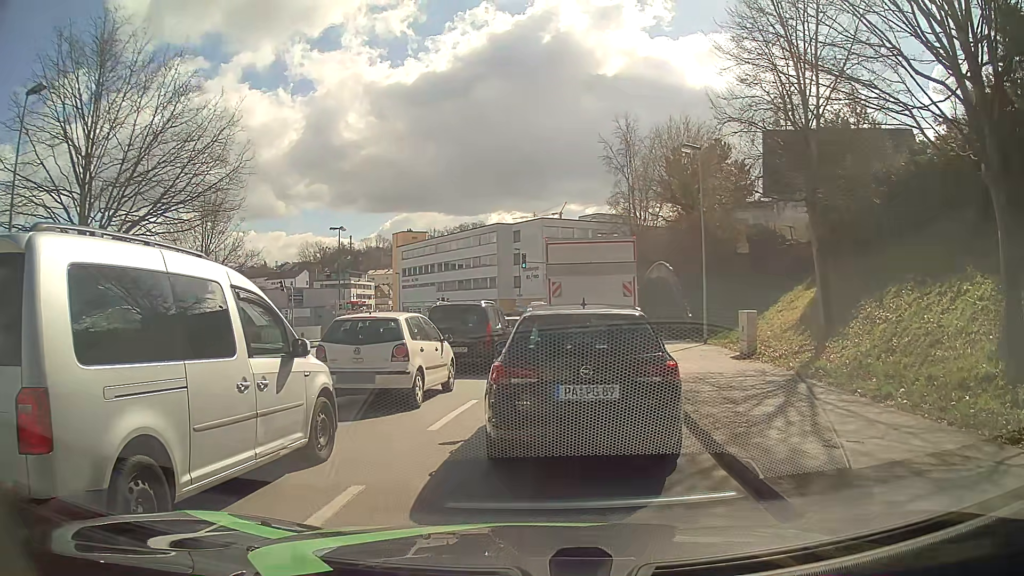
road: tertiary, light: Day
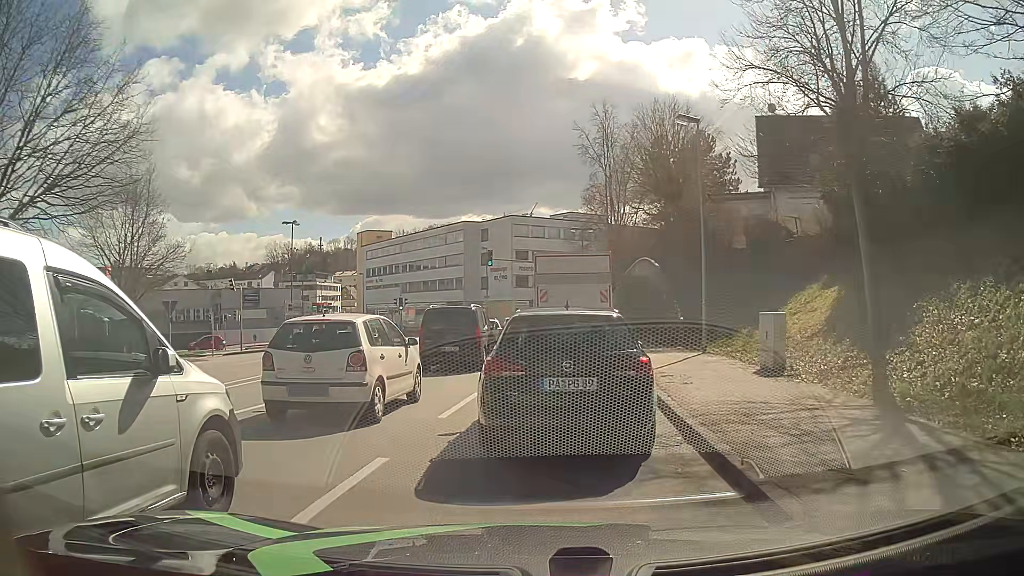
(-0.1, +5.0) m; +1°
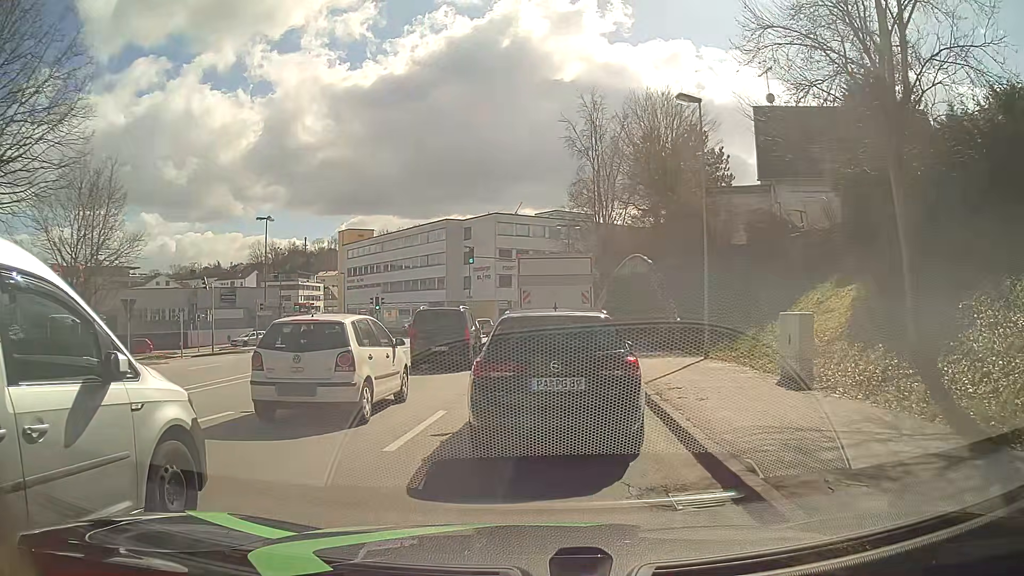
(0.0, +2.5) m; +1°
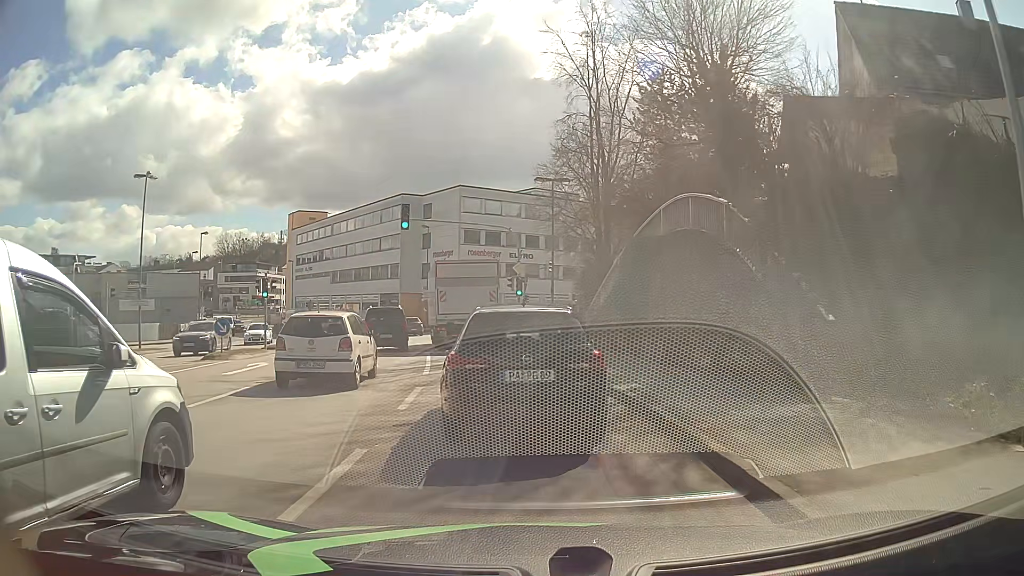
(+0.3, +15.4) m; +1°
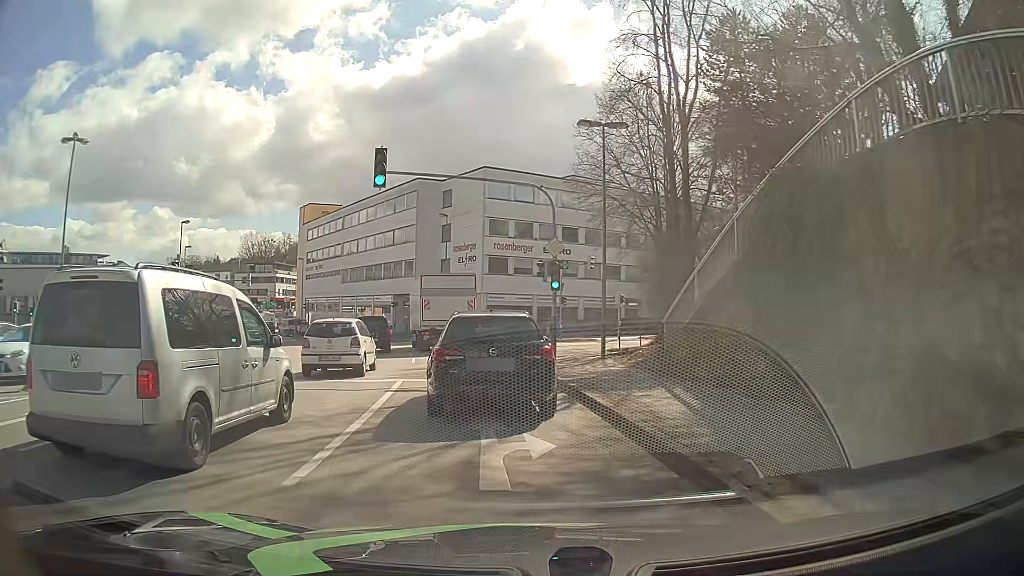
(-0.1, +10.6) m; -3°
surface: asphalt
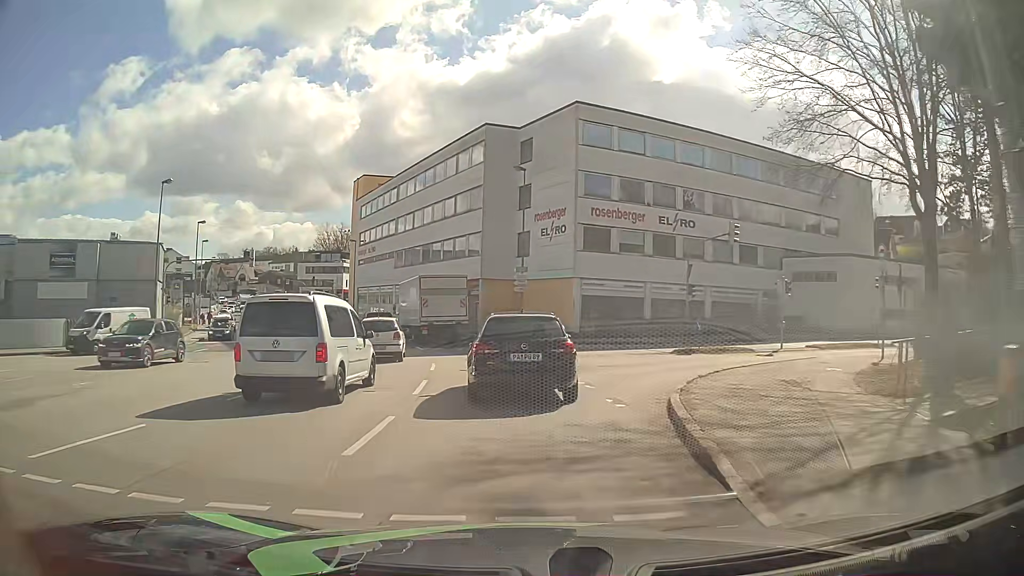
(-1.1, +16.7) m; -7°
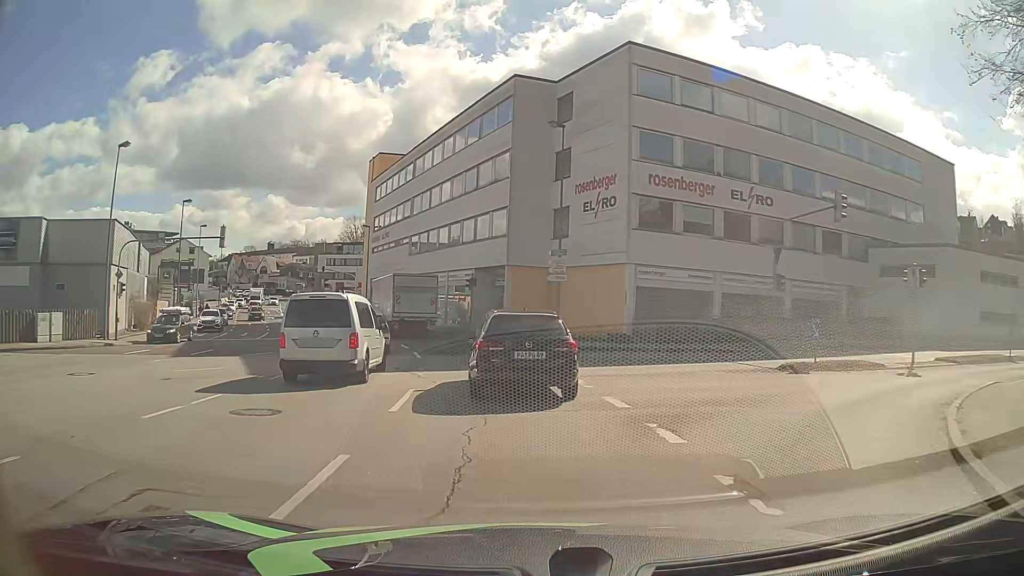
(-0.3, +9.0) m; -2°
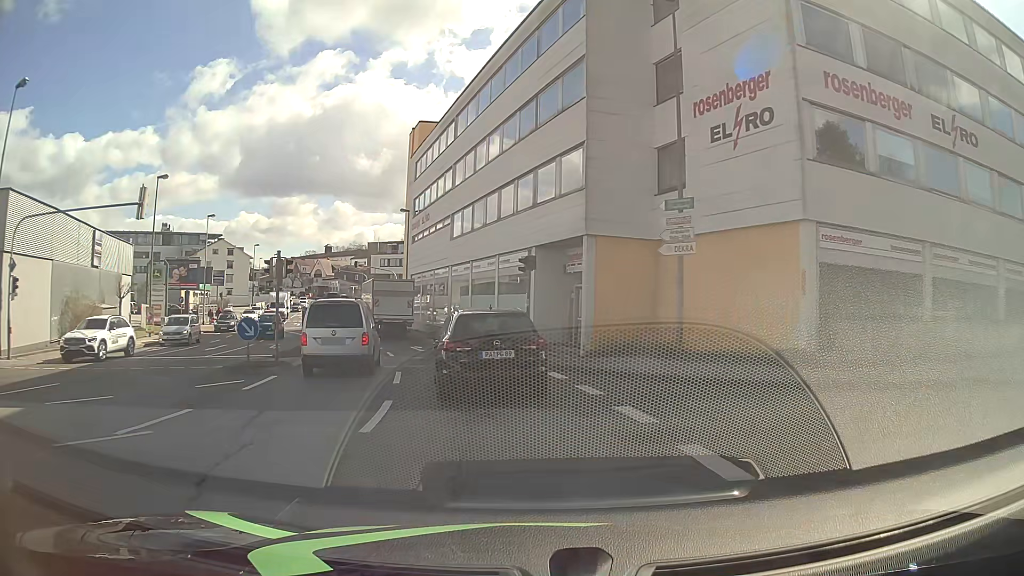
(-0.8, +13.8) m; -7°
(0, +10) (-2, +20) (-5, +29) (-8, +39) (-11, +48) (-14, +58) (-17, +67) (-19, +77) (-18, +87) (-16, +97) m
